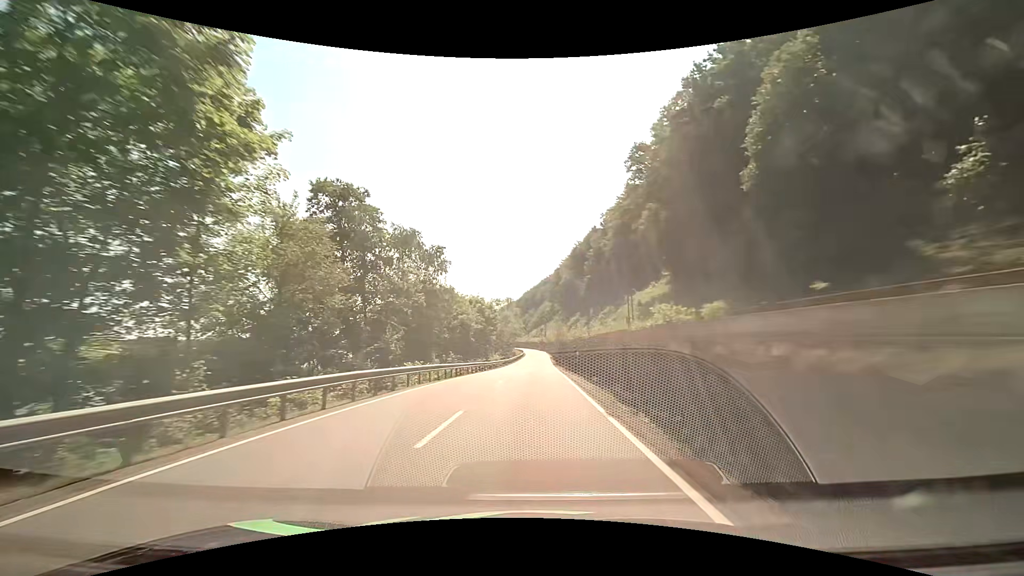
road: primary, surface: asphalt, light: Day
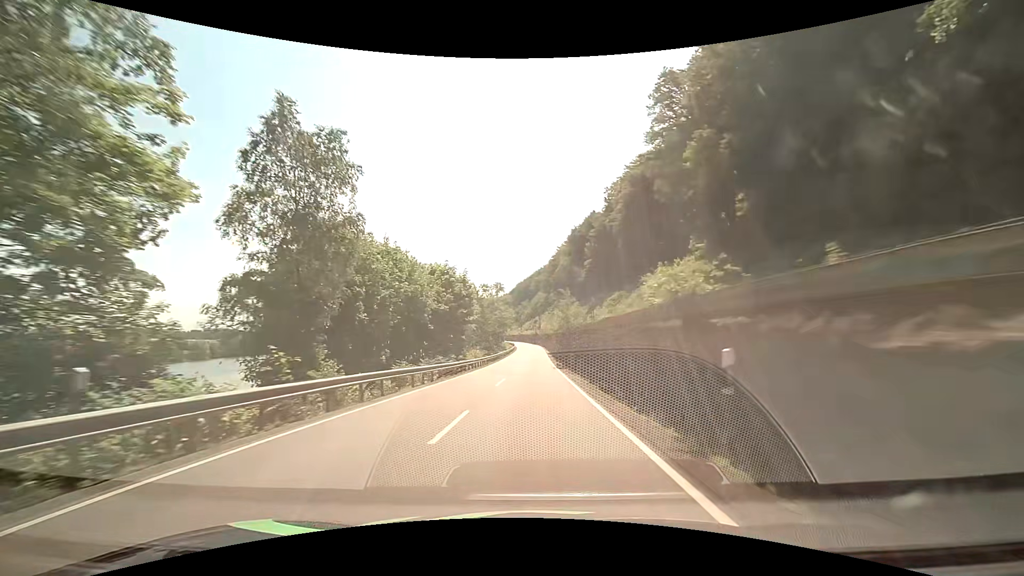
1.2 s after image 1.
(+0.2, +23.1) m; +1°
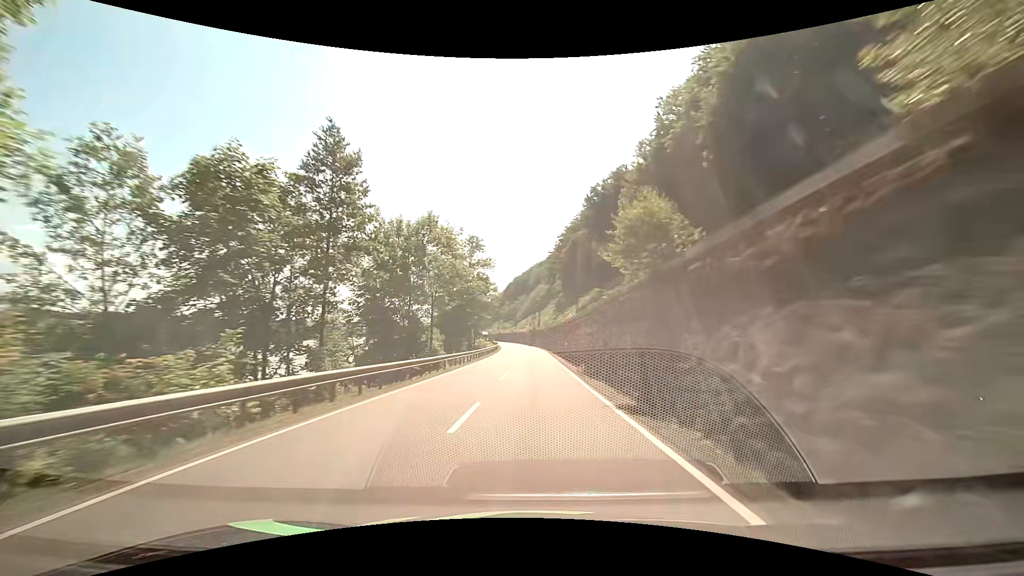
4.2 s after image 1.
(+0.6, +59.3) m; +1°
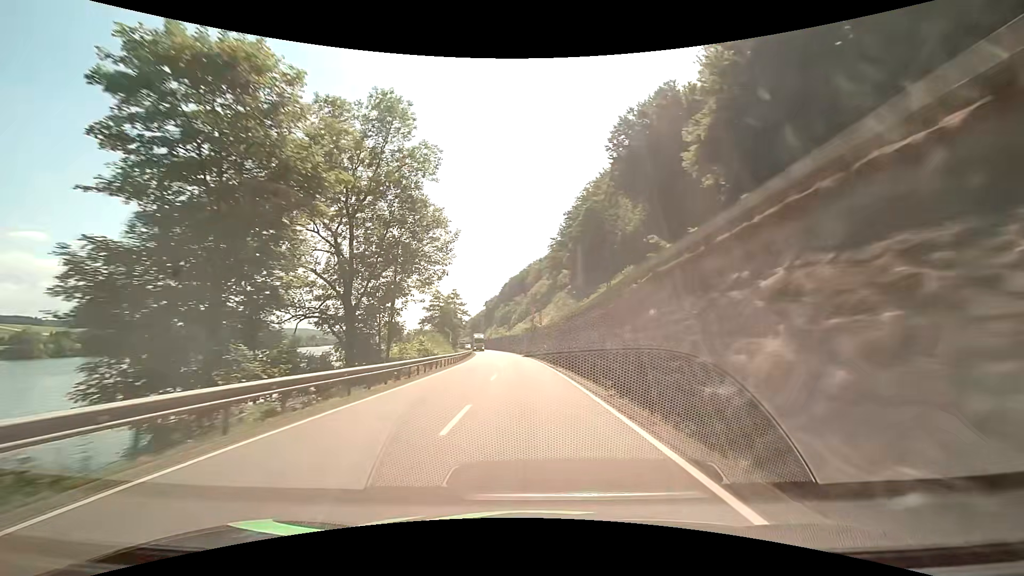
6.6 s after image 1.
(+0.2, +48.5) m; 0°
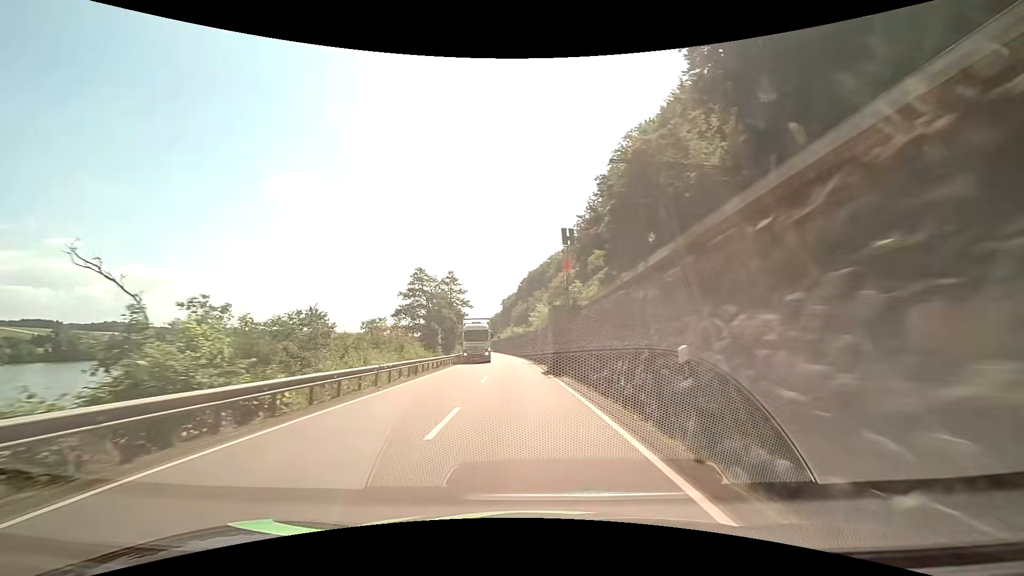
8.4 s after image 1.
(-0.7, +36.1) m; -3°
(0, +10) (0, +20) (-1, +30) (-1, +40) (-2, +50) (-2, +60) (-3, +70) (-4, +80) (-5, +90) (-7, +100) m
